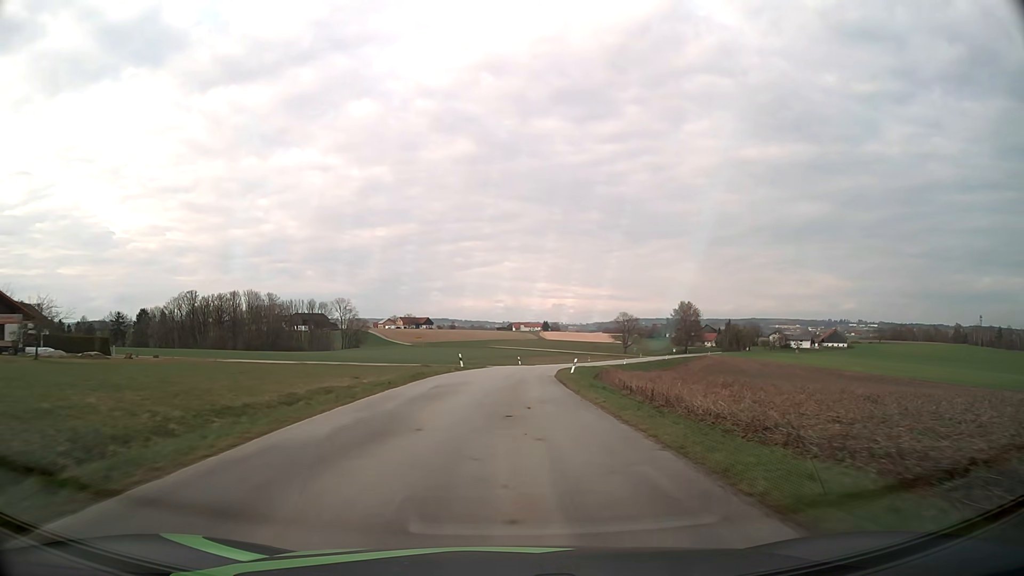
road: tertiary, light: Day
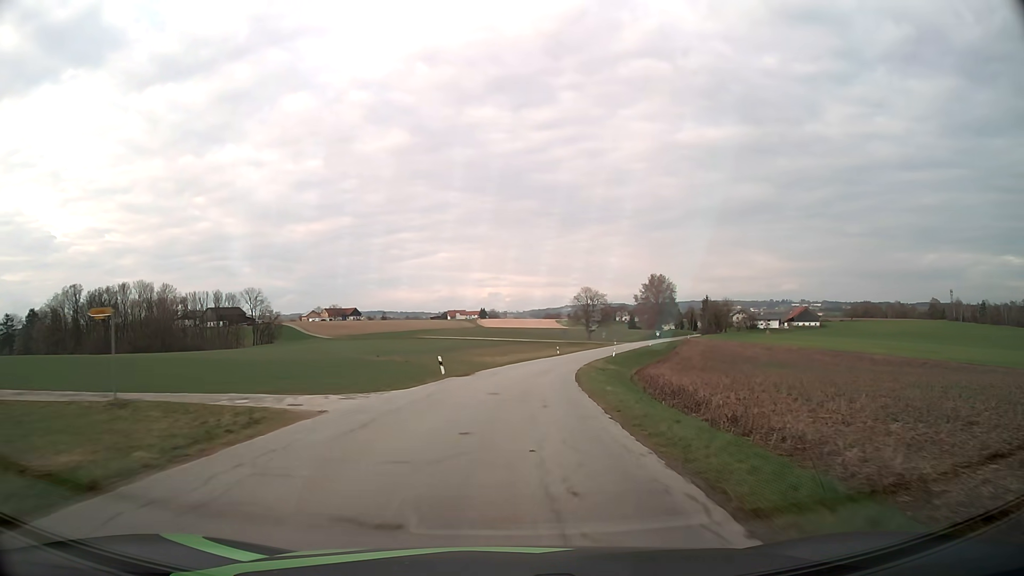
(+1.5, +44.2) m; +5°
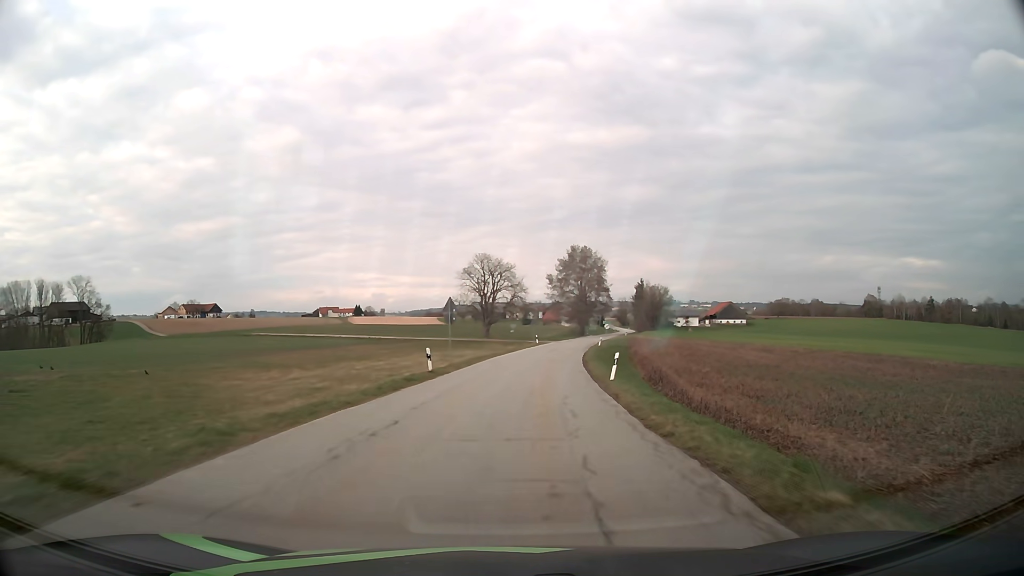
(+4.6, +56.4) m; +10°
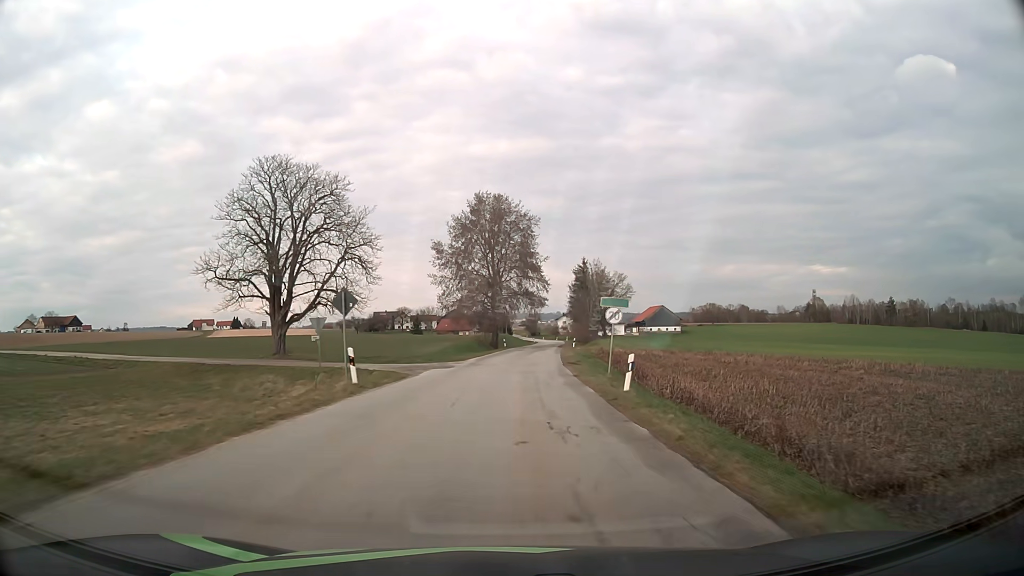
(+4.8, +57.7) m; +9°
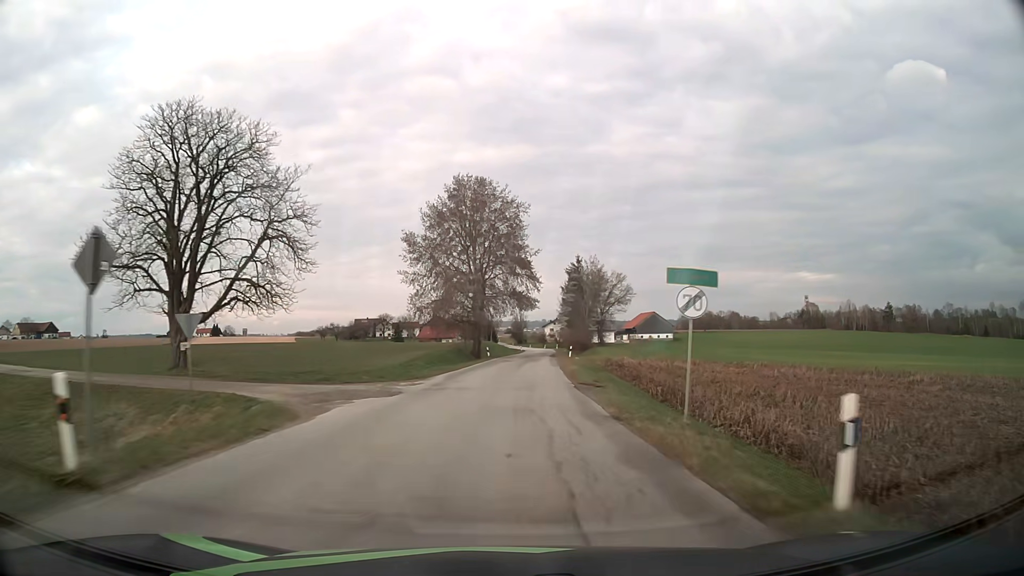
(+0.1, +11.7) m; +1°
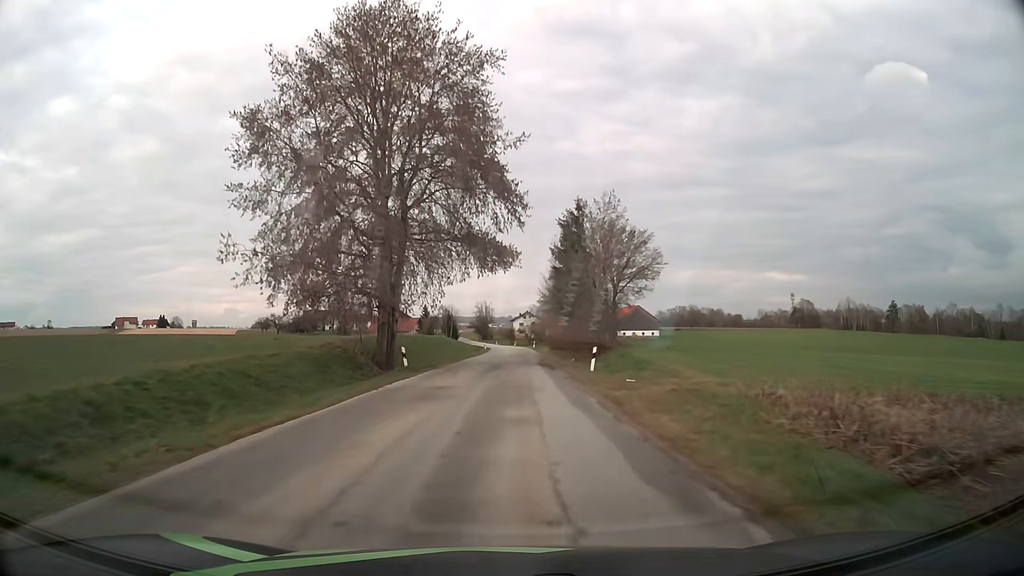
(+1.0, +35.5) m; +3°
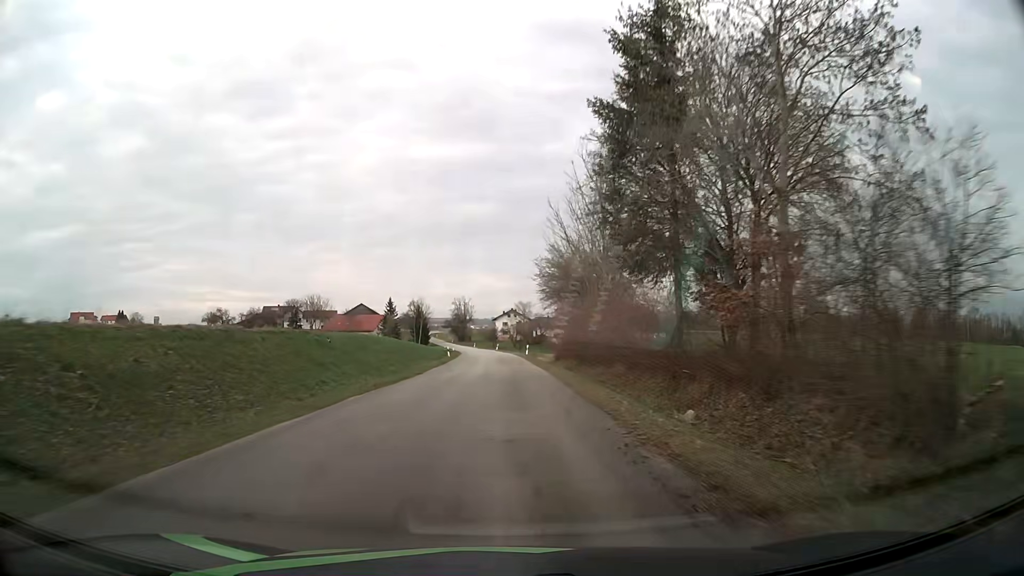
(+0.6, +36.0) m; +1°
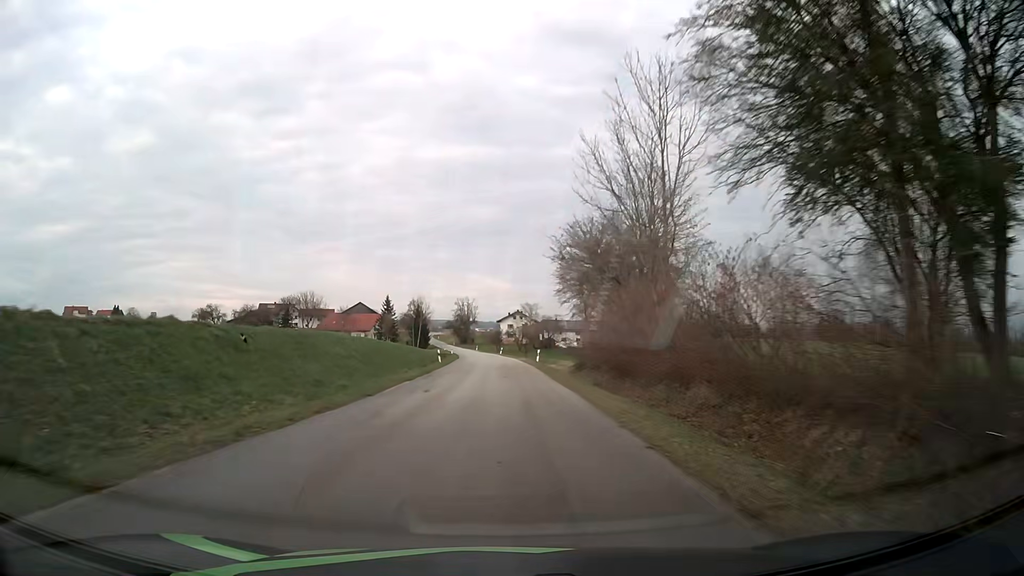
(-0.1, +12.0) m; -1°
(0, +10) (0, +20) (0, +30) (0, +40) (-1, +50) (-1, +60) (-1, +70) (-2, +80) (-3, +90) (-3, +100) m
